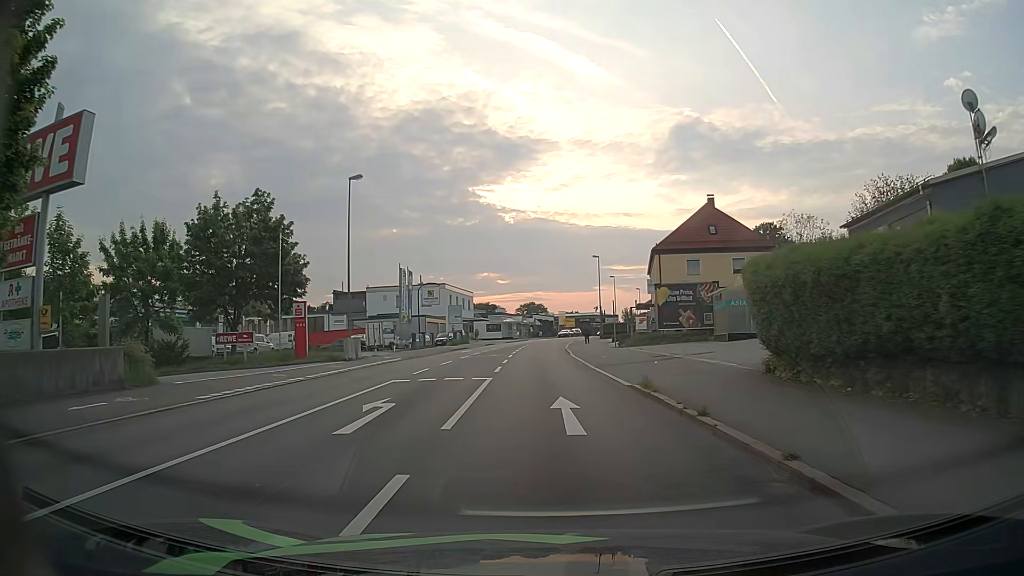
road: tertiary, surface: asphalt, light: Day
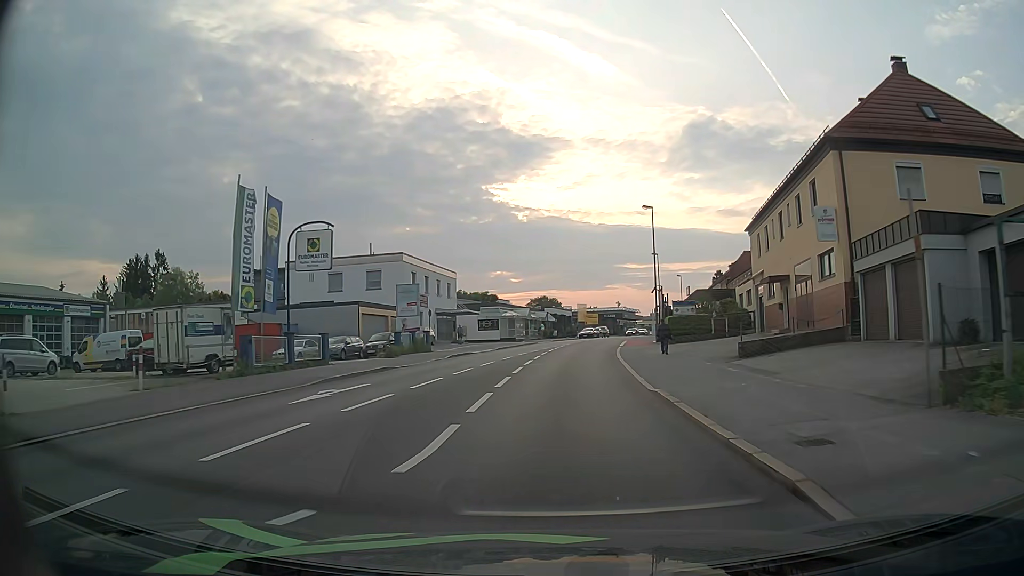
(-0.8, +33.3) m; -1°
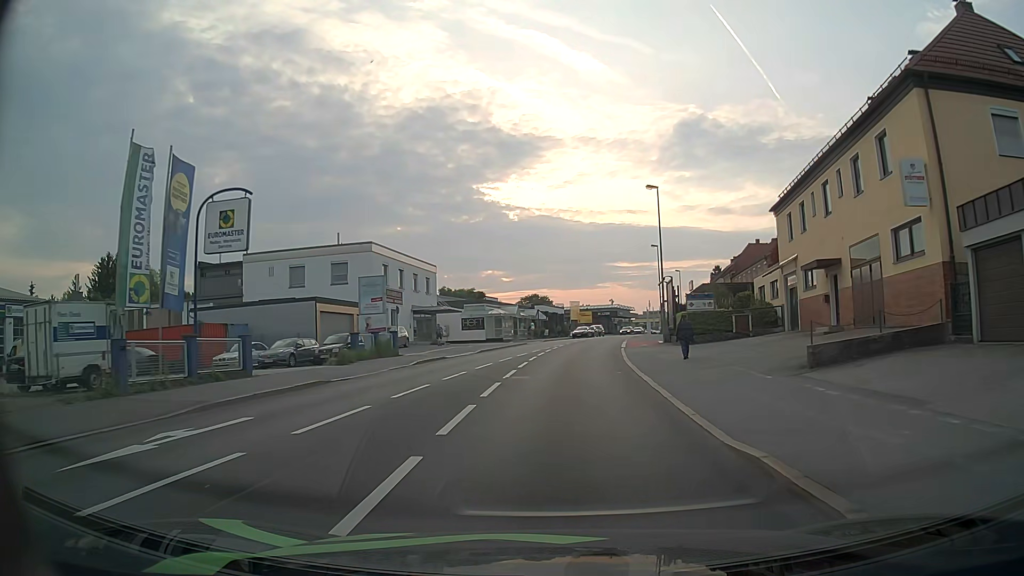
(+0.1, +6.9) m; +1°
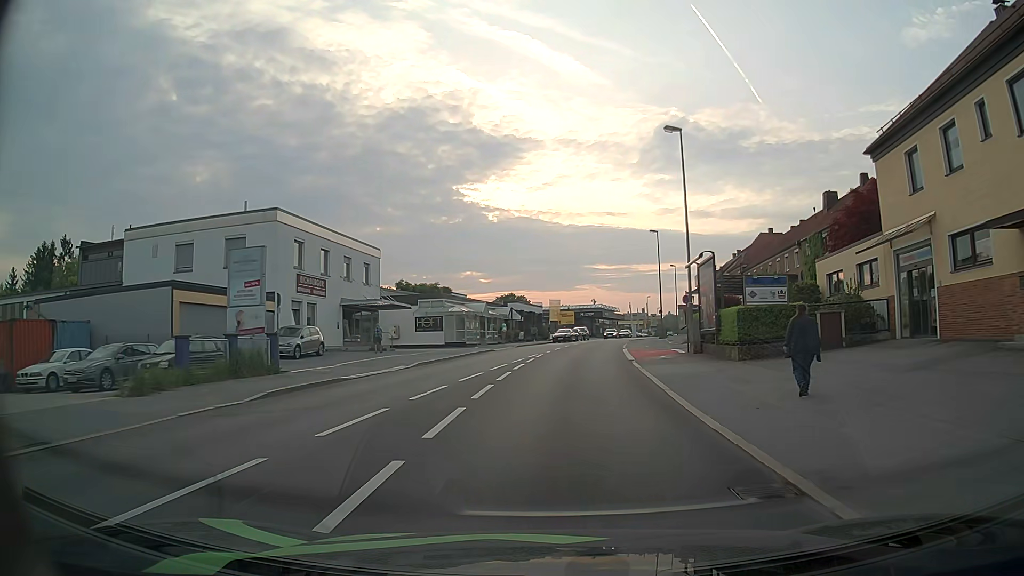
(+0.1, +14.0) m; +2°
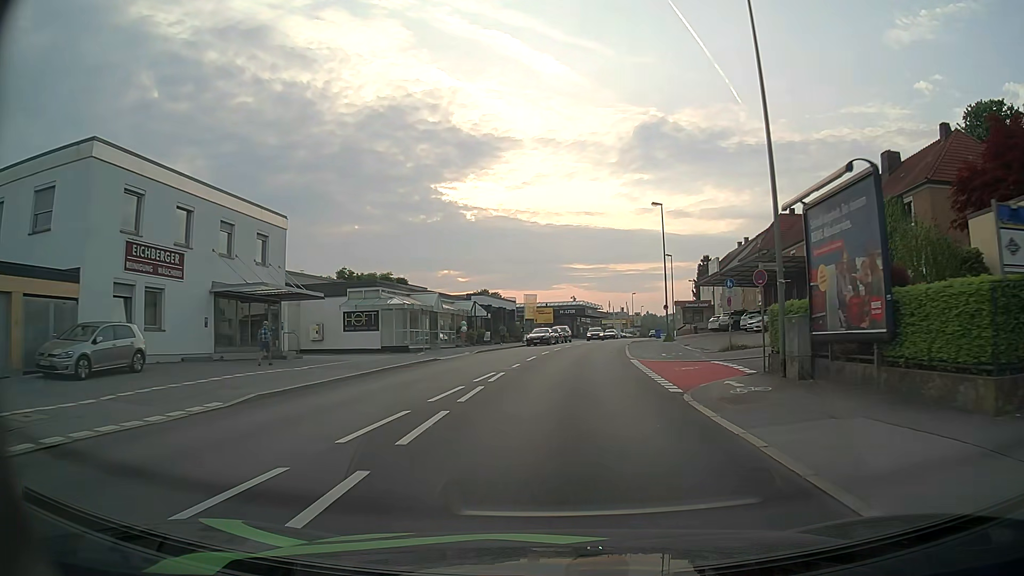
(+0.3, +14.3) m; +2°
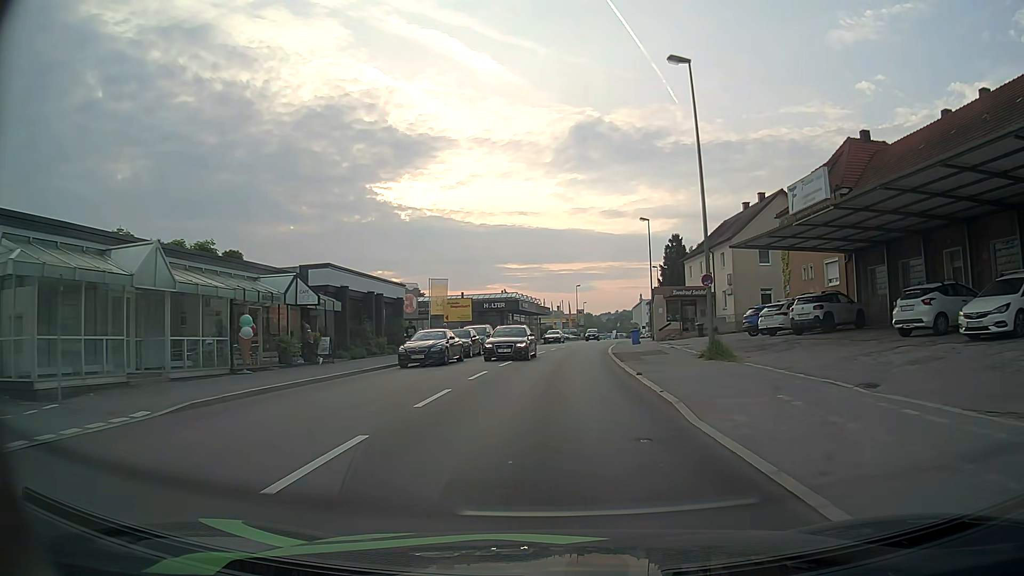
(+1.2, +28.0) m; +6°
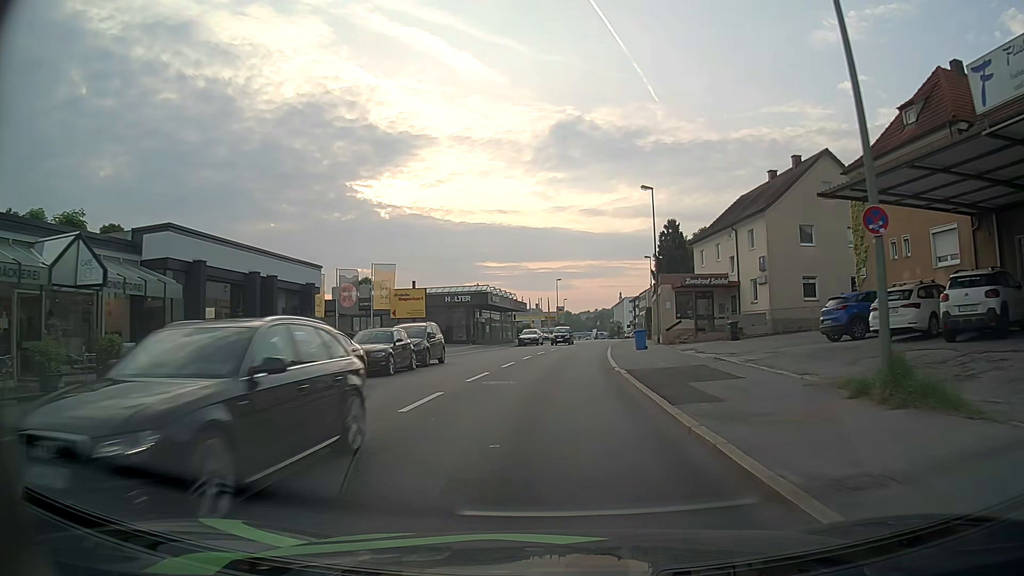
(+0.2, +12.6) m; +1°
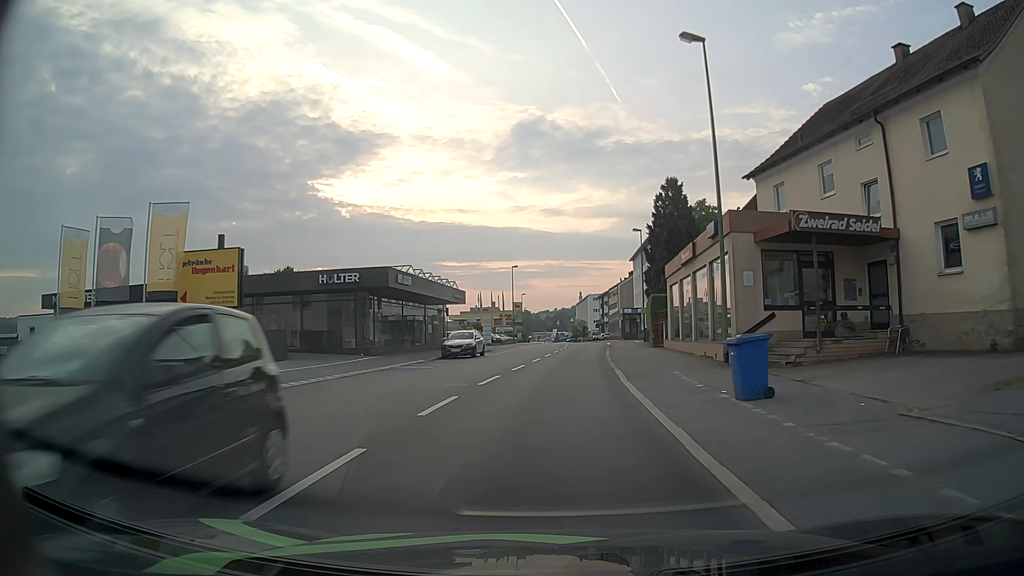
(+0.9, +24.0) m; +4°
(0, +10) (0, +20) (+1, +30) (+2, +40) (+2, +50) (+3, +60) (+4, +70) (+4, +80) (+4, +90) (+5, +100) m
